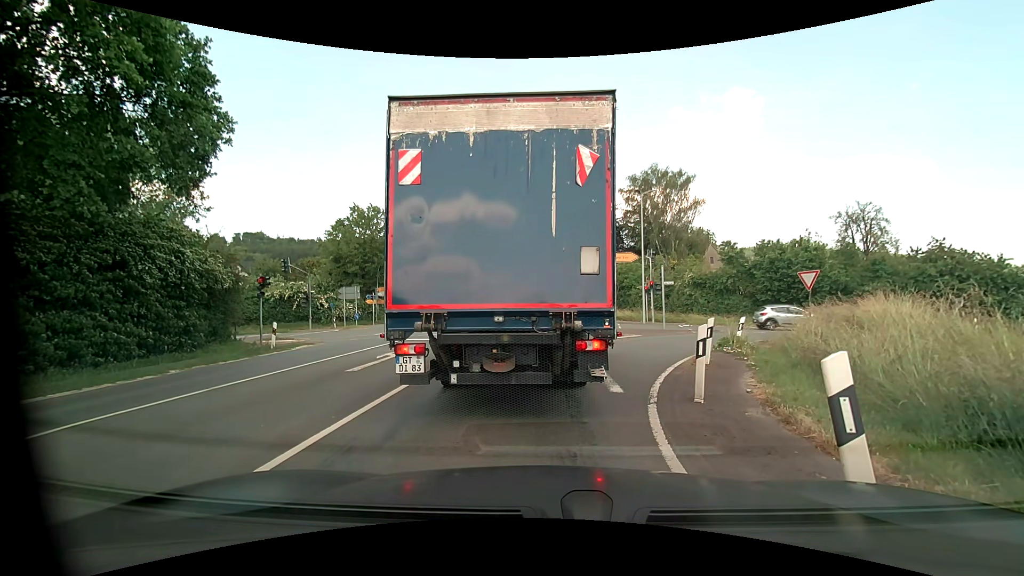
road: primary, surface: asphalt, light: Day
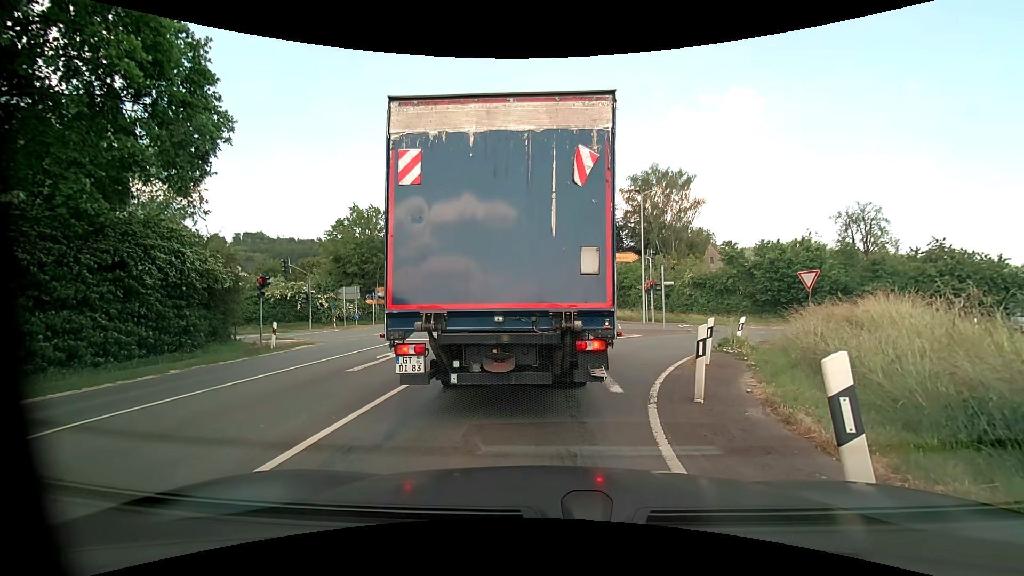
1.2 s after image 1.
(0.0, 0.0) m; 0°
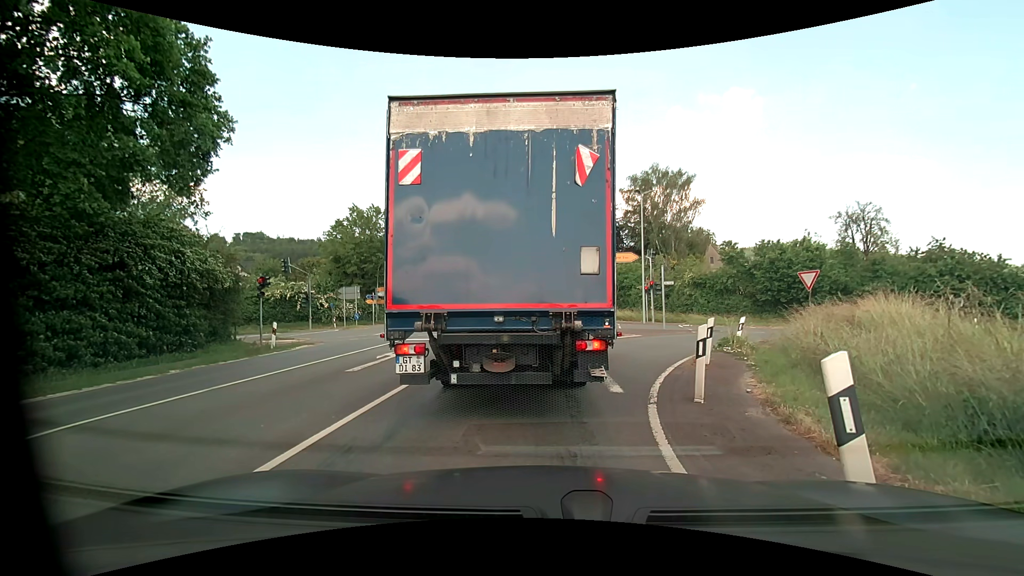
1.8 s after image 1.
(0.0, 0.0) m; 0°
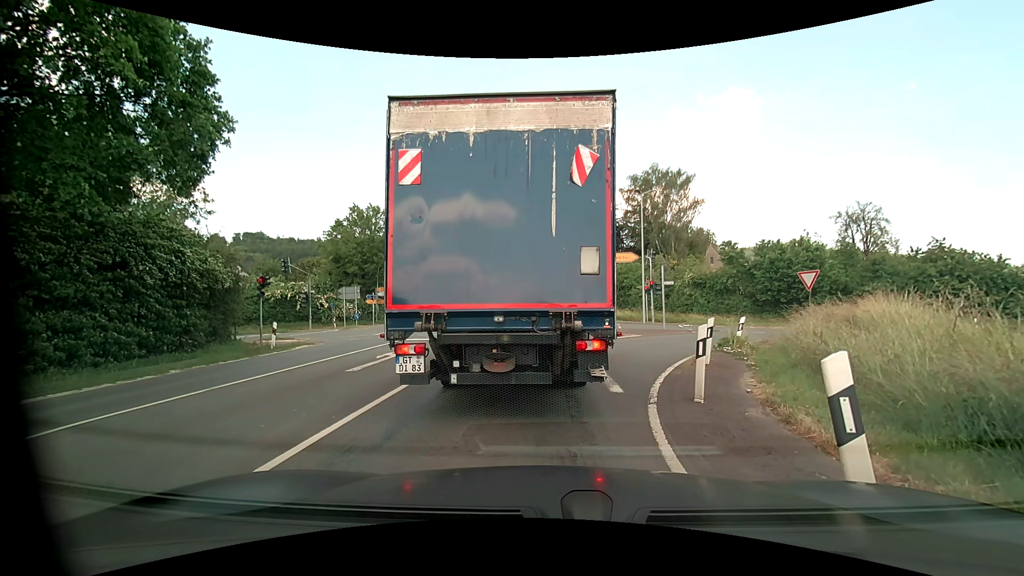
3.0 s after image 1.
(0.0, 0.0) m; 0°
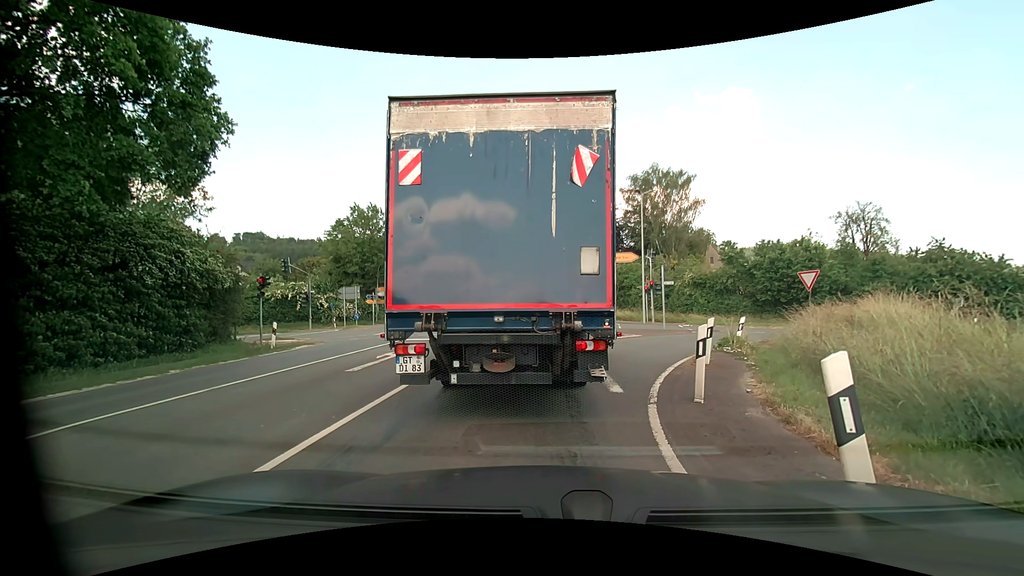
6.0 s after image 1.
(0.0, 0.0) m; 0°
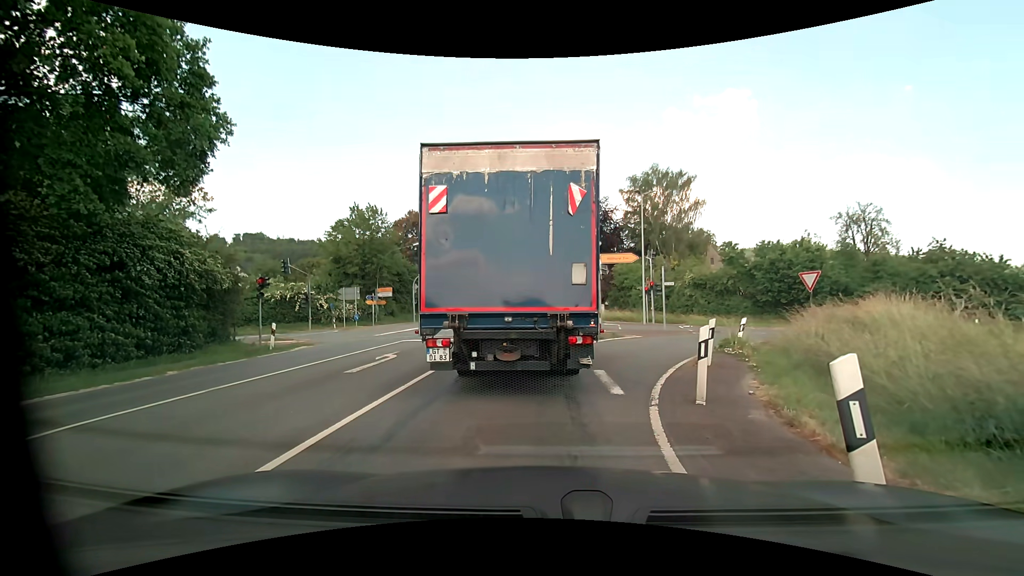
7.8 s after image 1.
(0.0, +0.1) m; 0°
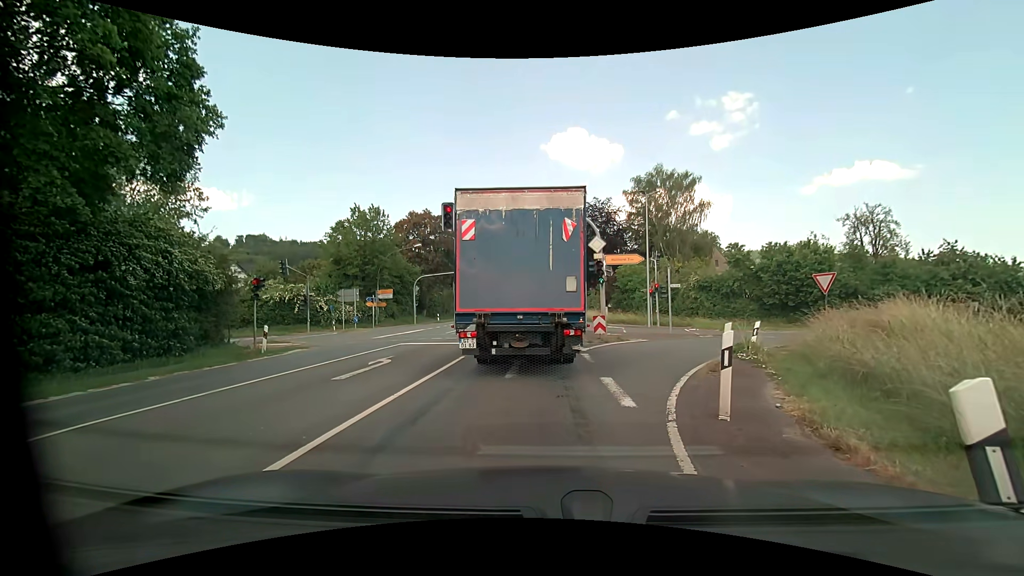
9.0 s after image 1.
(0.0, +0.8) m; 0°
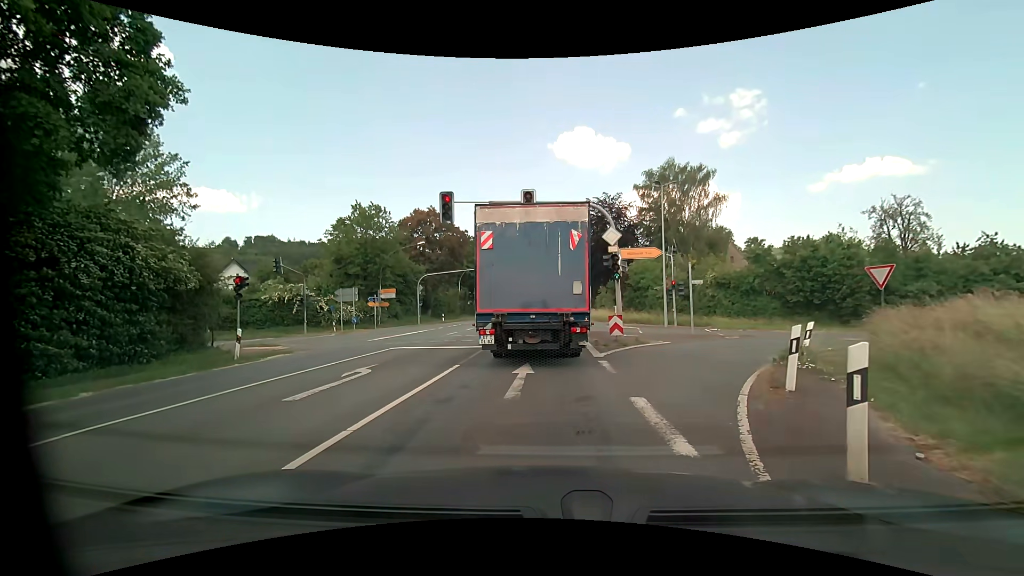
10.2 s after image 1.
(0.0, +2.4) m; -2°
(0, +10) (0, +20) (0, +30) (0, +40) (+1, +50) (+1, +60) (+2, +70) (+2, +80) (+3, +90) (+3, +100) m
